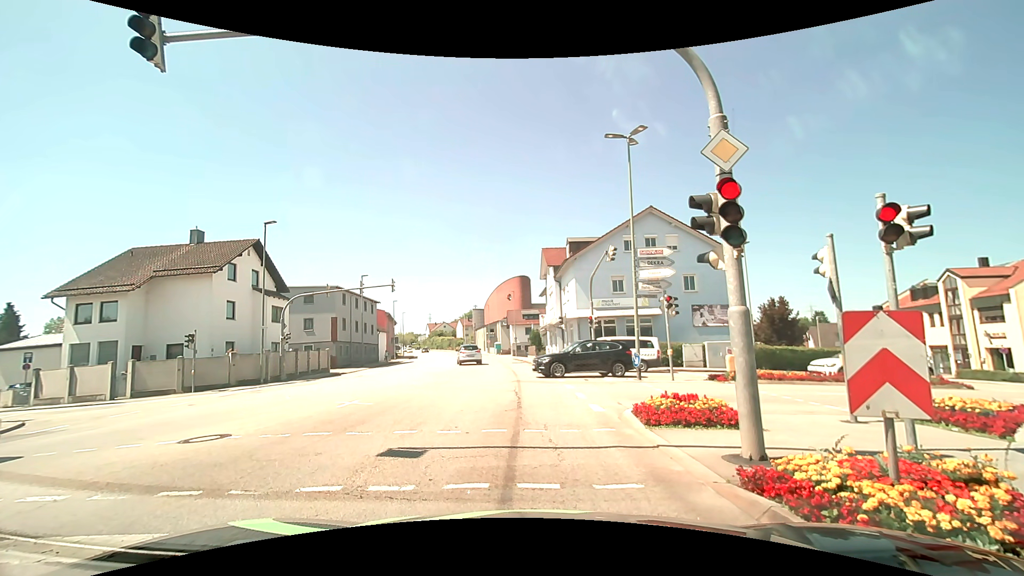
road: tertiary_link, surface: asphalt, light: Day
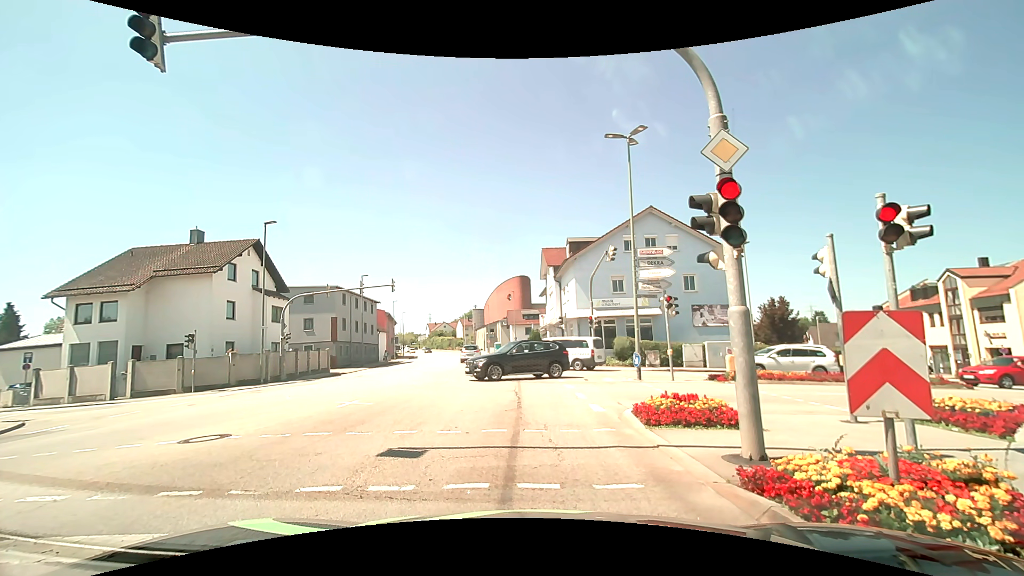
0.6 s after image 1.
(0.0, 0.0) m; 0°
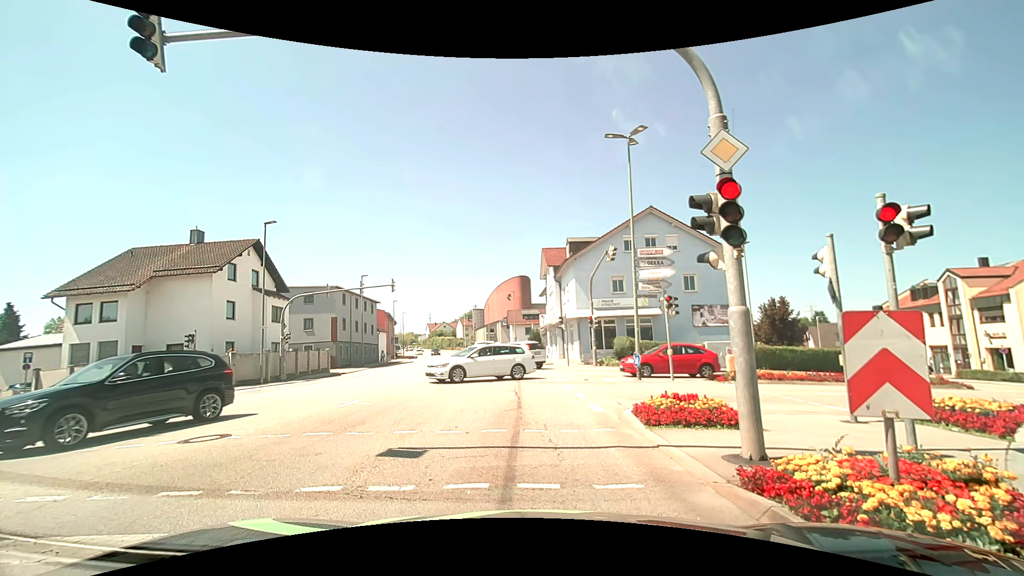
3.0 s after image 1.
(0.0, 0.0) m; 0°
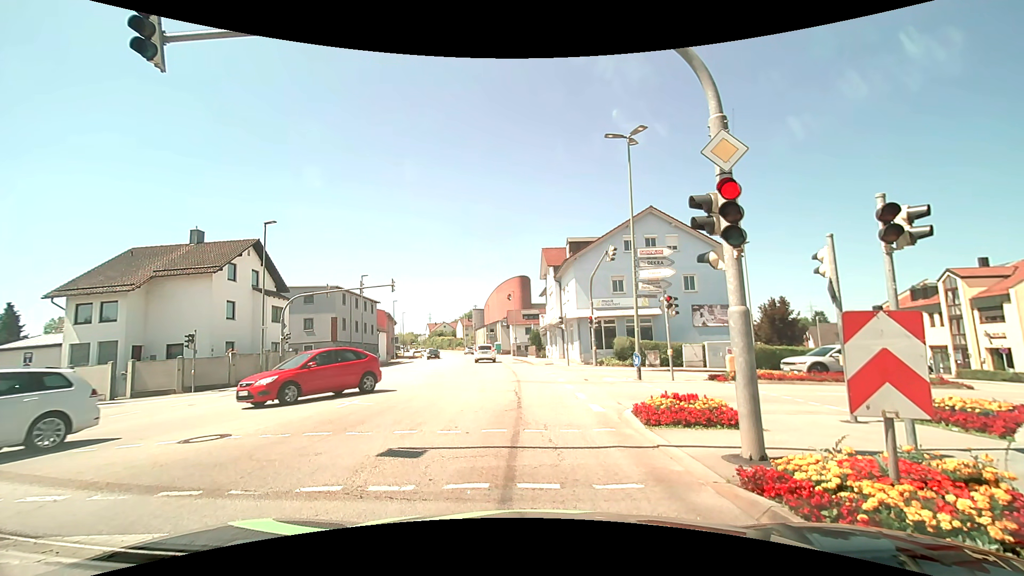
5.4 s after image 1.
(0.0, 0.0) m; 0°
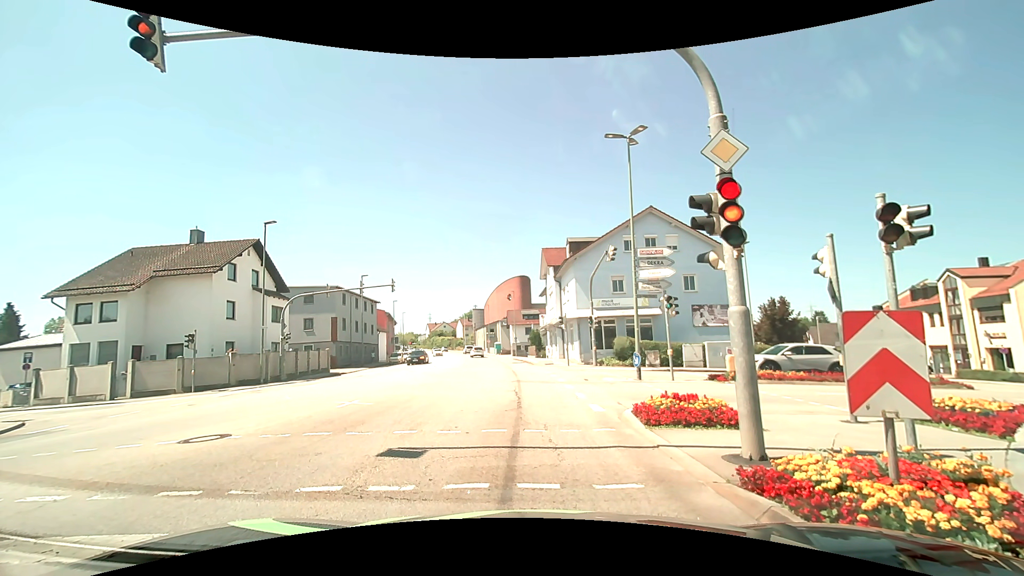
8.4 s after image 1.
(0.0, 0.0) m; 0°
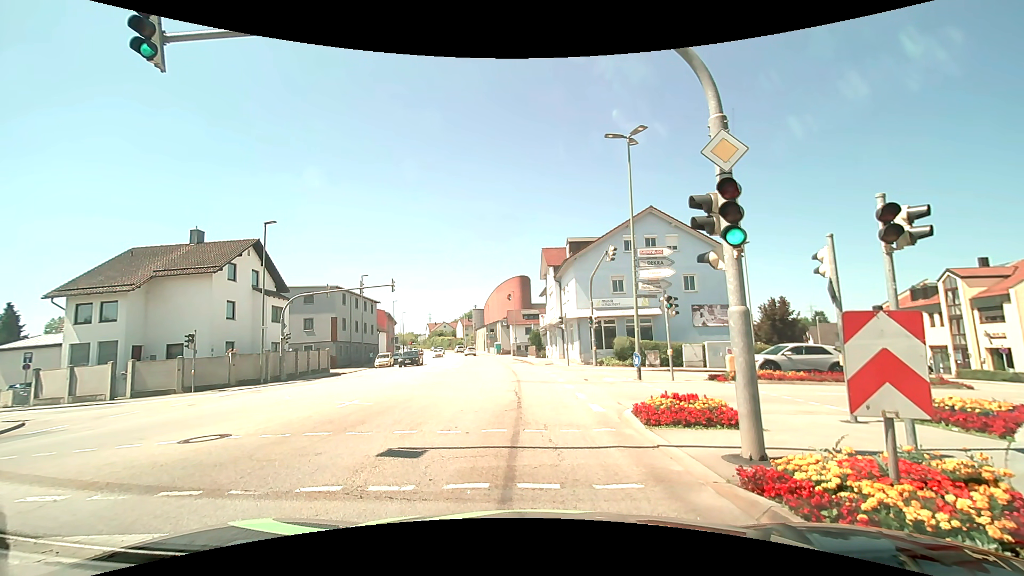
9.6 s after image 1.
(0.0, 0.0) m; 0°
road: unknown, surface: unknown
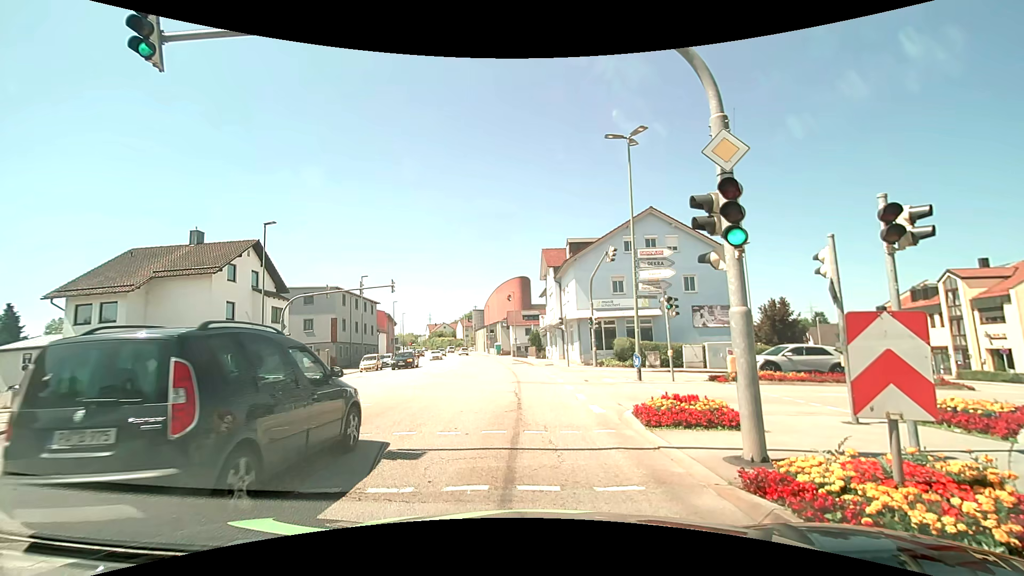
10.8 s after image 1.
(0.0, 0.0) m; 0°
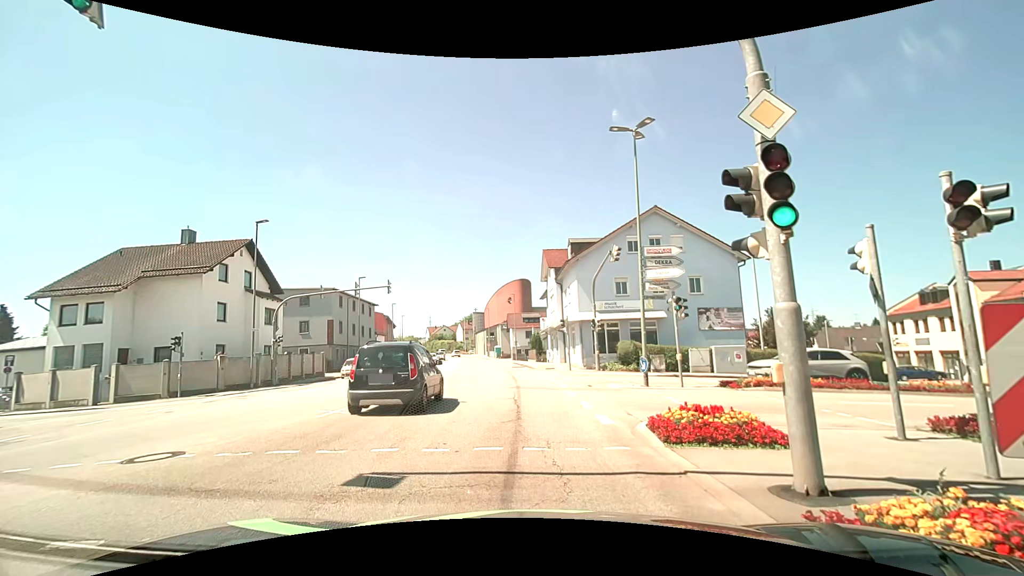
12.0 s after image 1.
(0.0, +1.2) m; -1°
(0, +10) (0, +20) (-1, +30) (-2, +40) (-3, +50) (-4, +60) (-5, +70) (-7, +80) (-8, +89) (-10, +99) m
